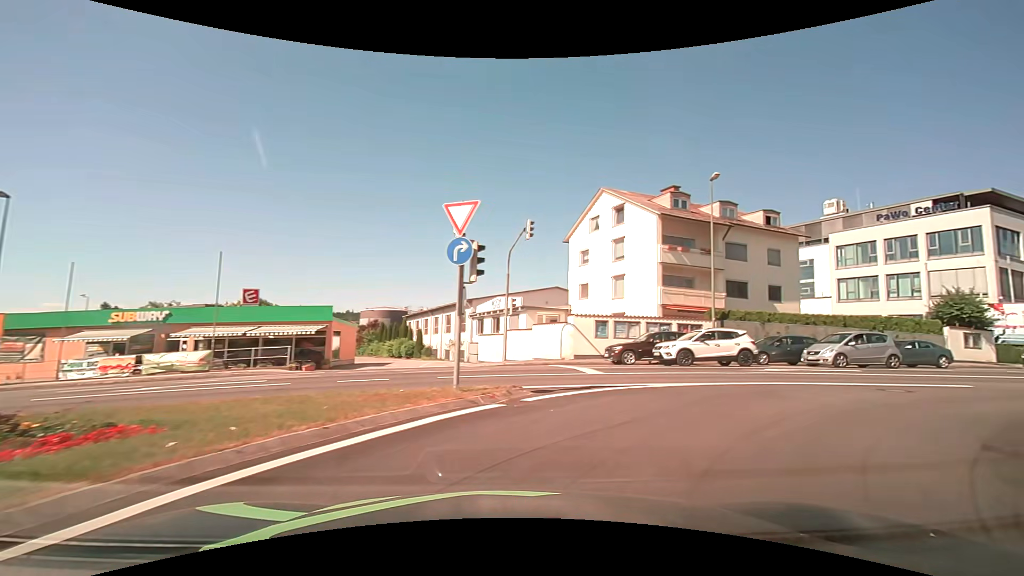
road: tertiary_link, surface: asphalt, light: Day
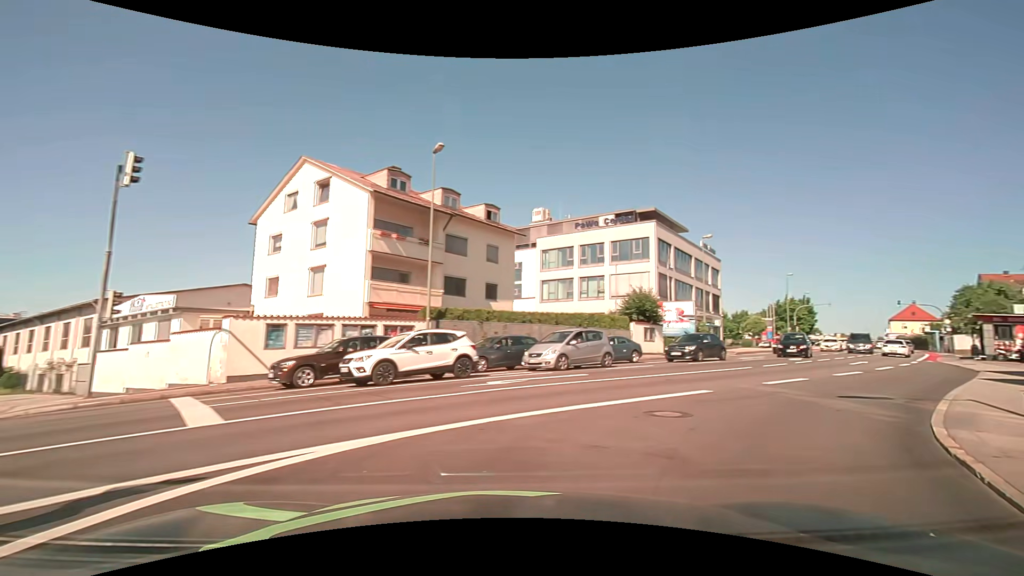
(+1.8, +6.5) m; +30°
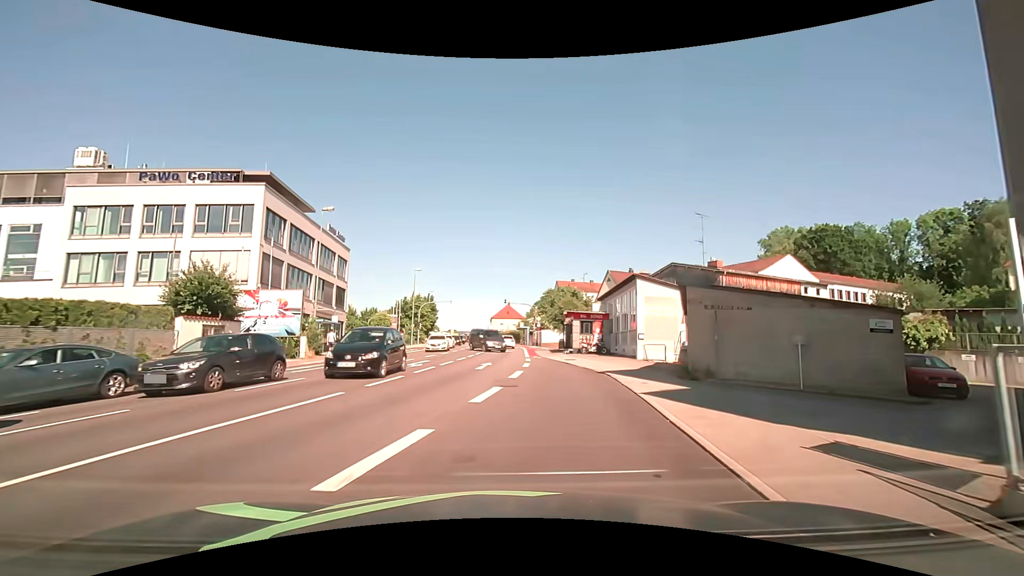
(+4.3, +9.7) m; +42°
(0, +10) (0, +20) (0, +30) (0, +40) (0, +50) (0, +60) (-1, +70) (-1, +80) (-3, +90) (-4, +100) m
